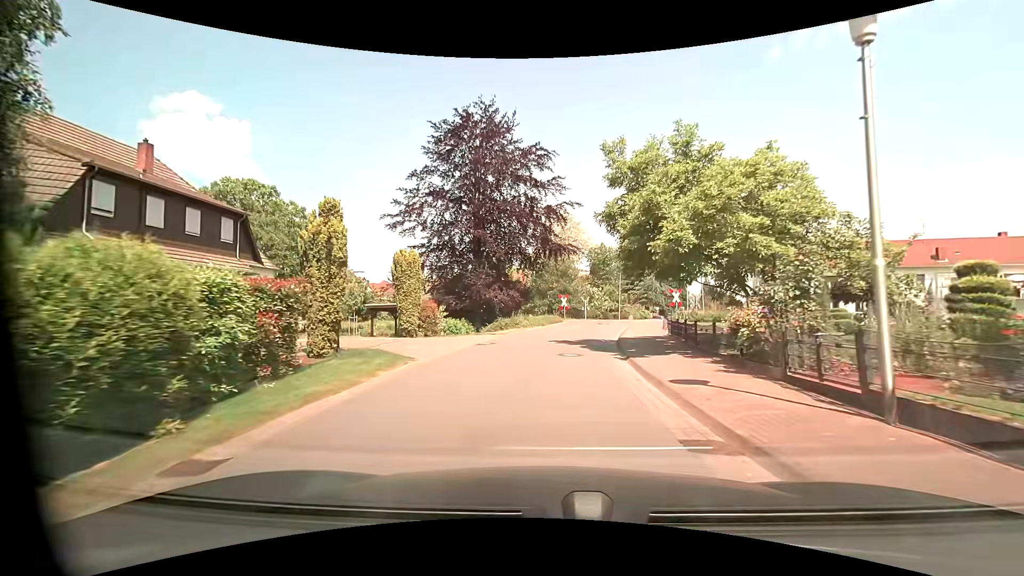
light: Day
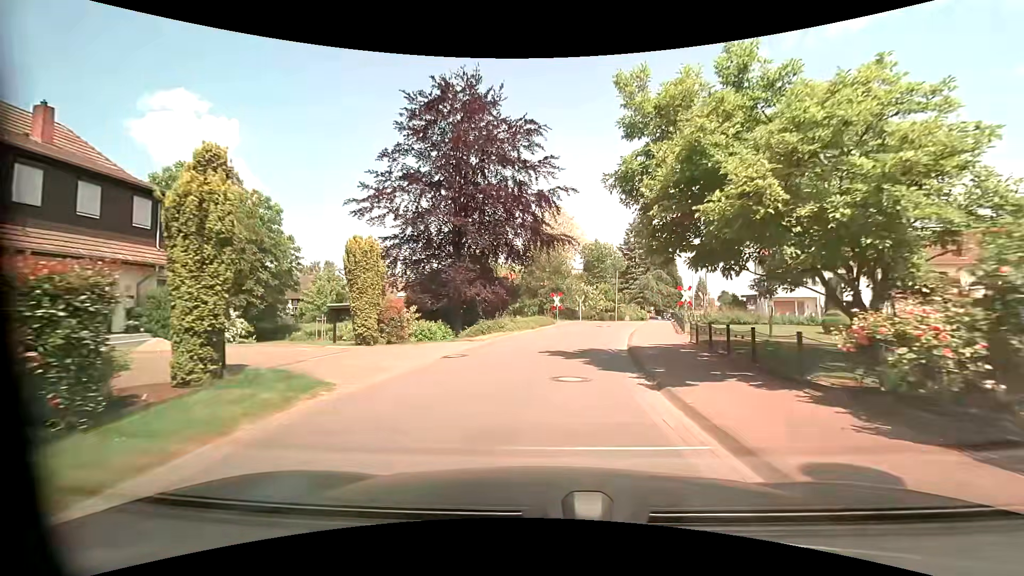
(0.0, +4.7) m; 0°
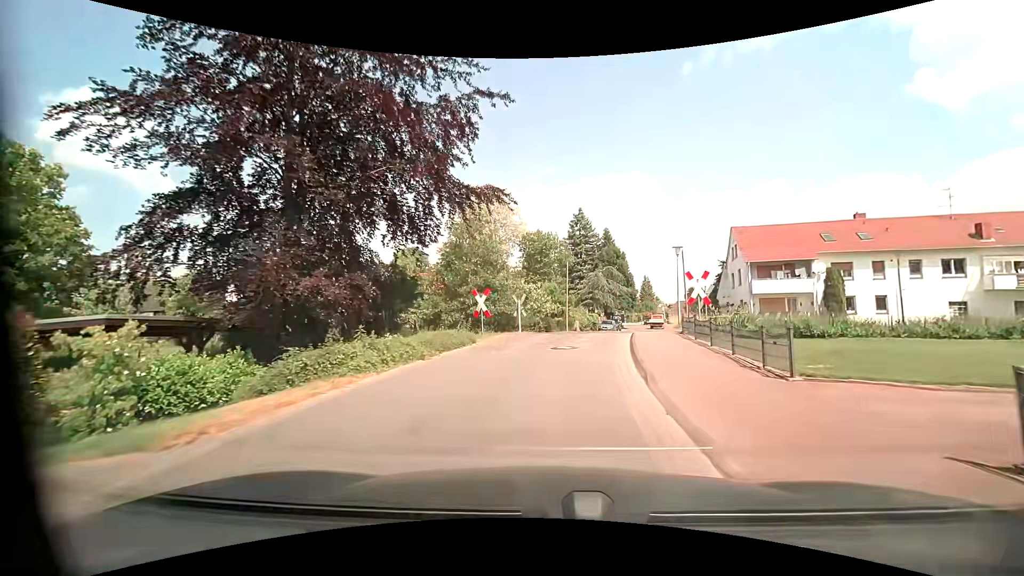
(+0.8, +13.9) m; +7°
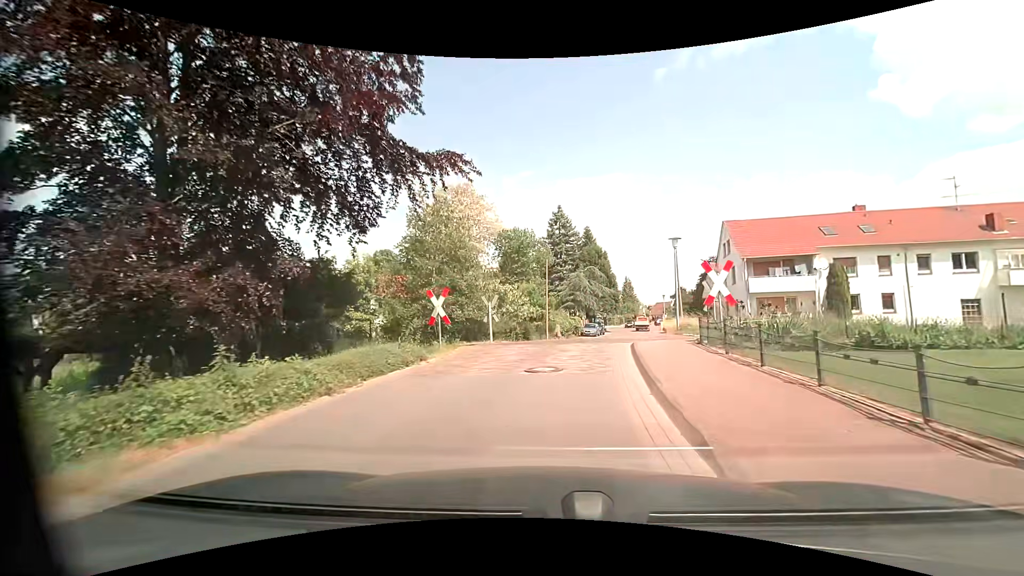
(+0.1, +4.5) m; +4°
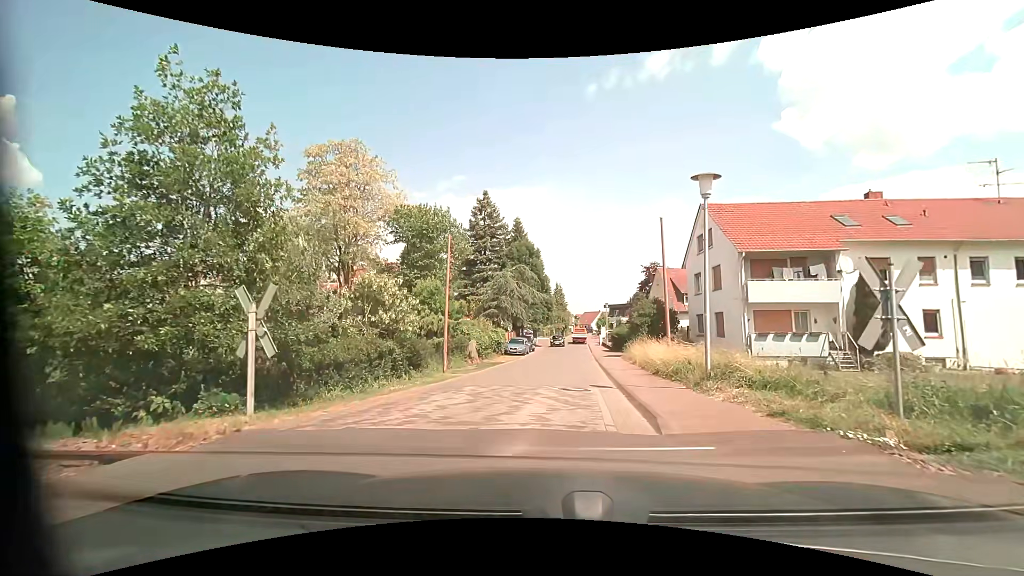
(+0.7, +14.0) m; +7°
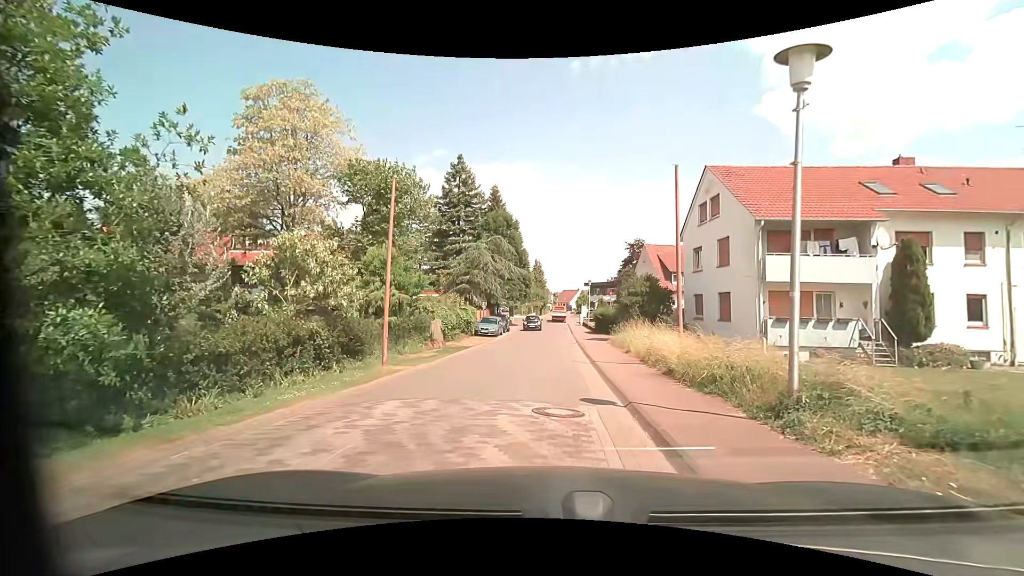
(+0.1, +5.0) m; +2°
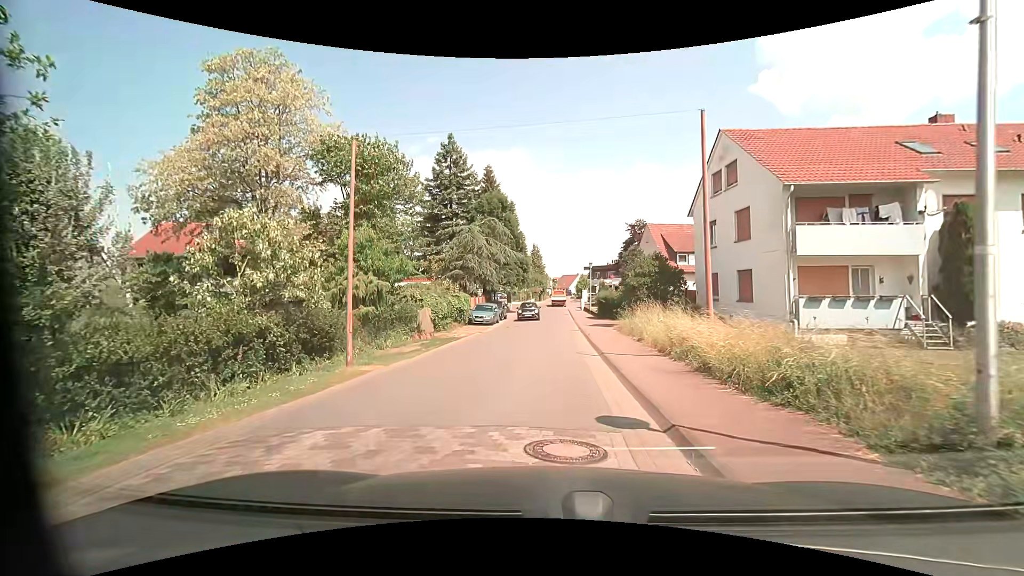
(0.0, +2.9) m; 0°
